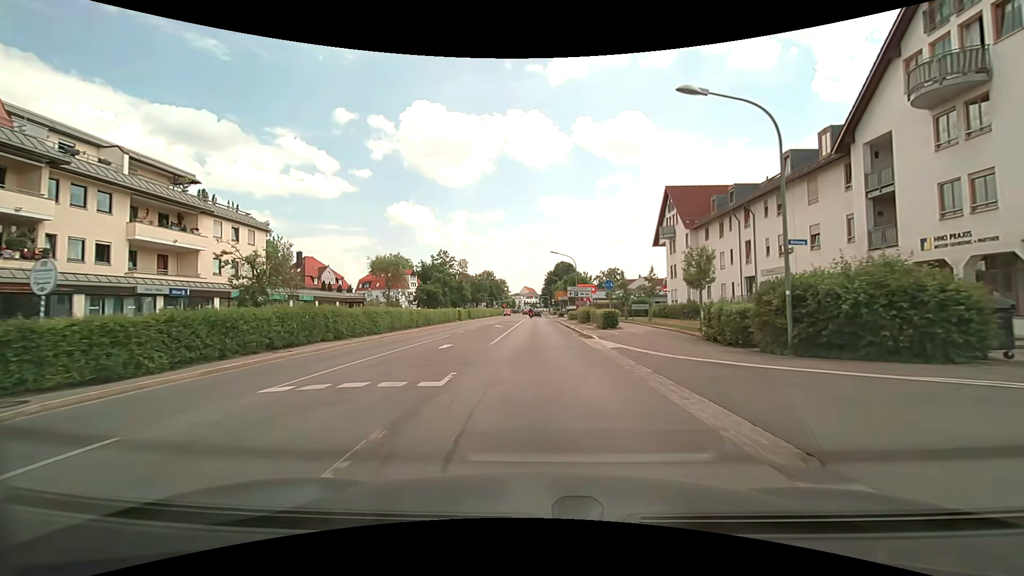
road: secondary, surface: asphalt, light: Day
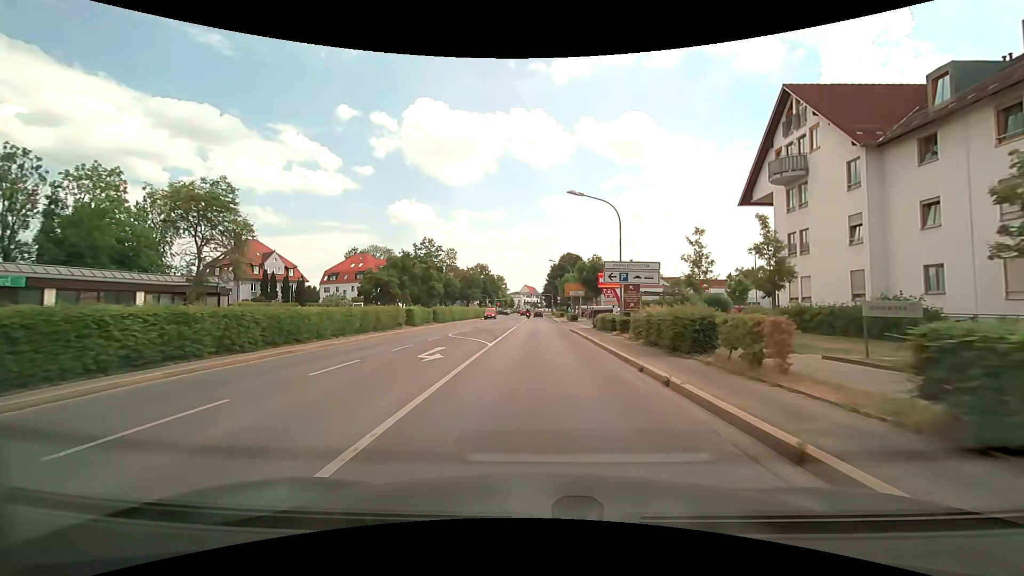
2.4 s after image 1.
(-0.2, +26.6) m; -1°
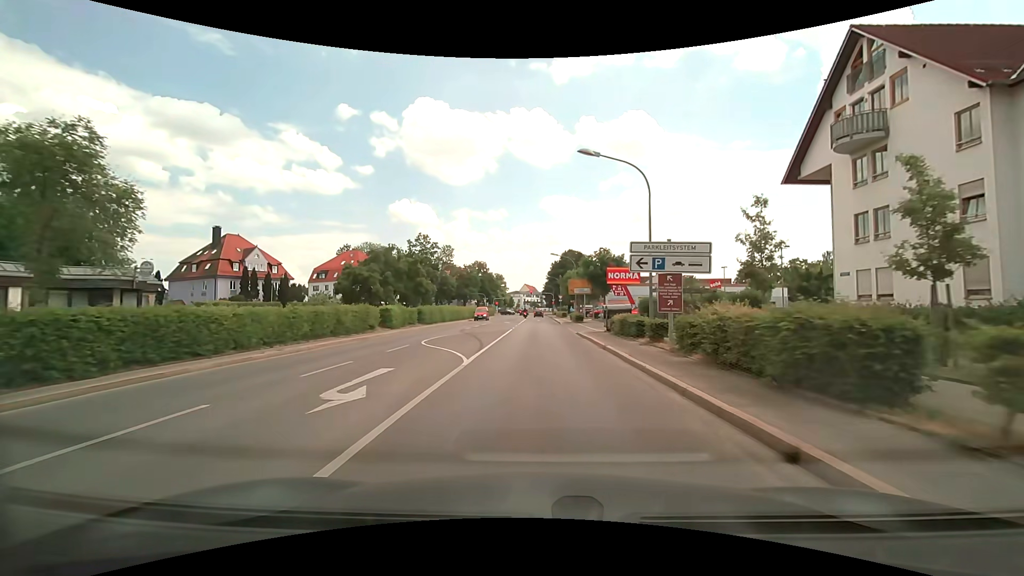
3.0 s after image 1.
(0.0, +6.5) m; 0°
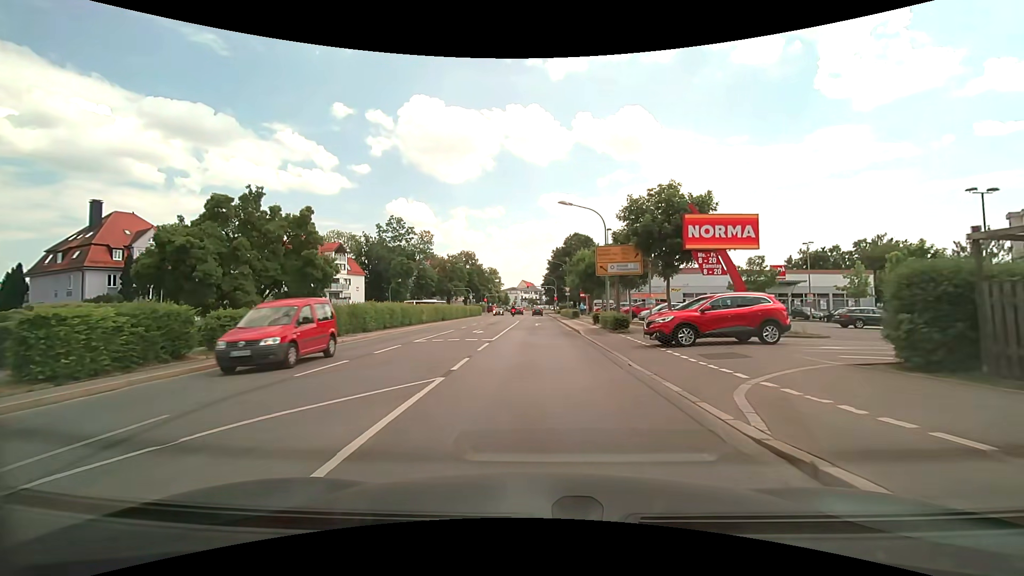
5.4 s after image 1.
(+0.1, +24.7) m; 0°
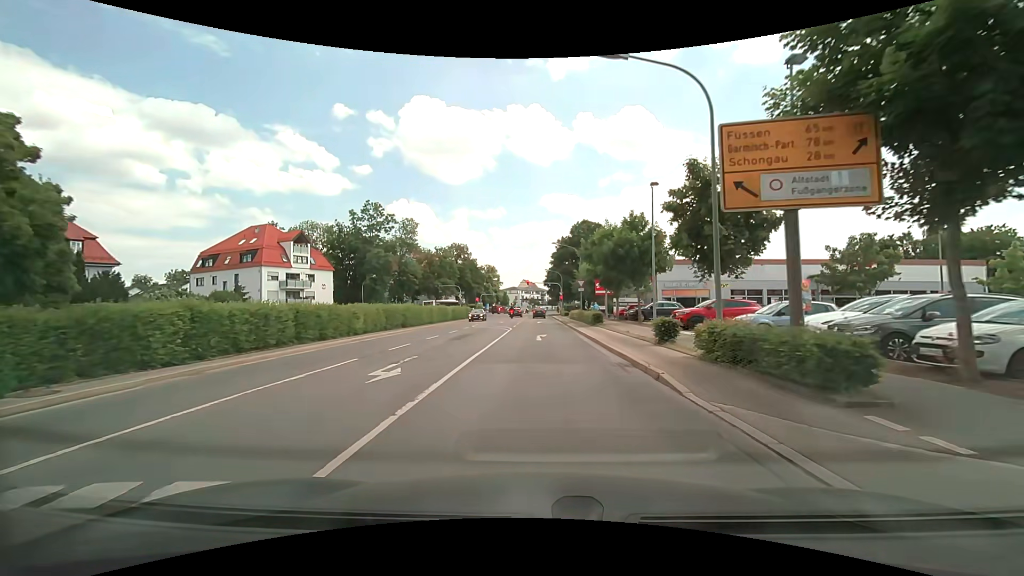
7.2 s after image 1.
(0.0, +17.0) m; 0°
(0, +10) (0, +20) (0, +30) (0, +40) (0, +50) (0, +60) (0, +70) (0, +80) (0, +90) (0, +100) m
